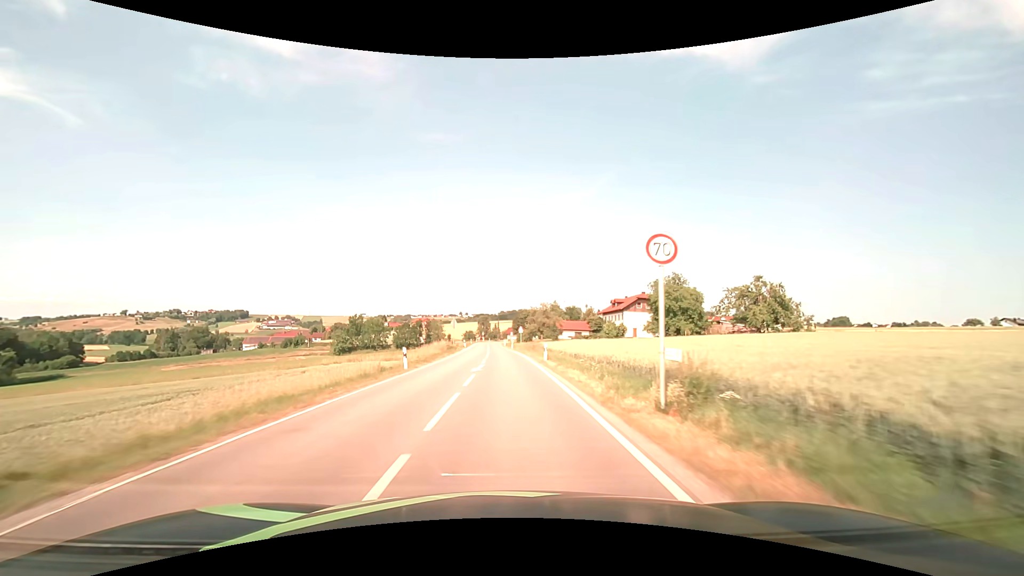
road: secondary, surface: asphalt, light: Day
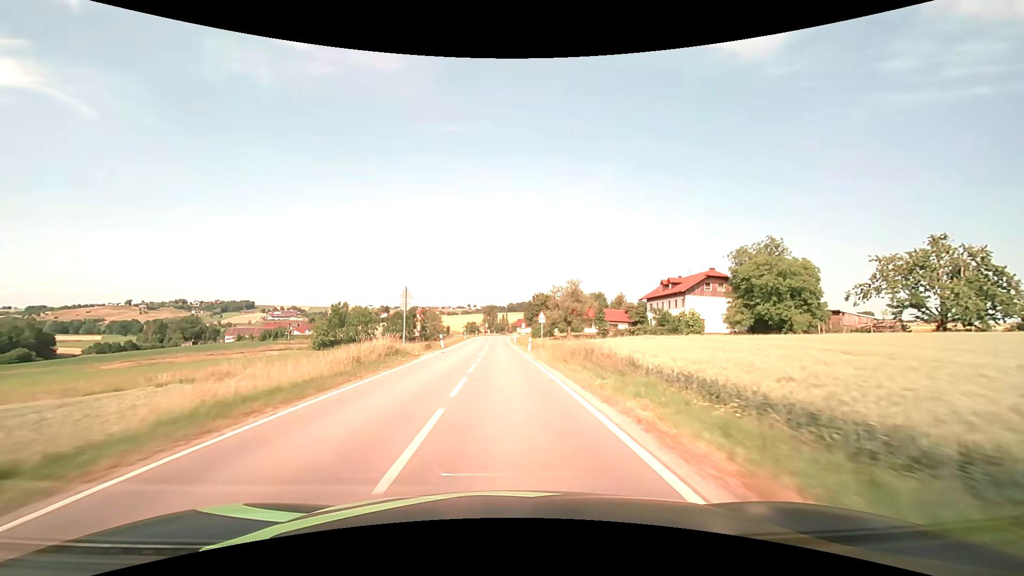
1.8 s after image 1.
(-0.2, +33.2) m; -1°
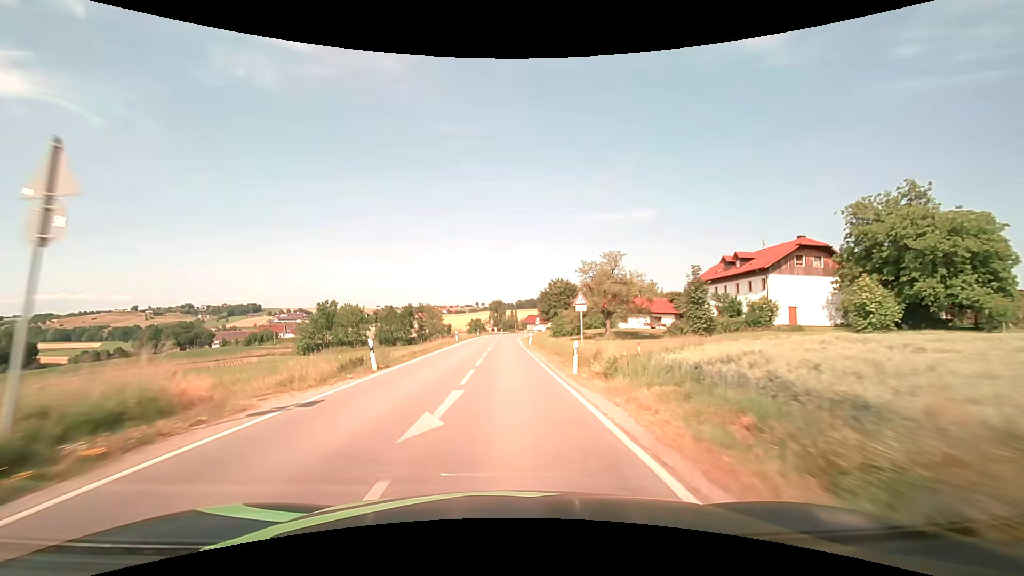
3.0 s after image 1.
(-0.2, +22.1) m; -1°
(0, +10) (0, +20) (0, +30) (0, +40) (0, +50) (0, +60) (0, +70) (0, +80) (+1, +90) (+3, +100) m
